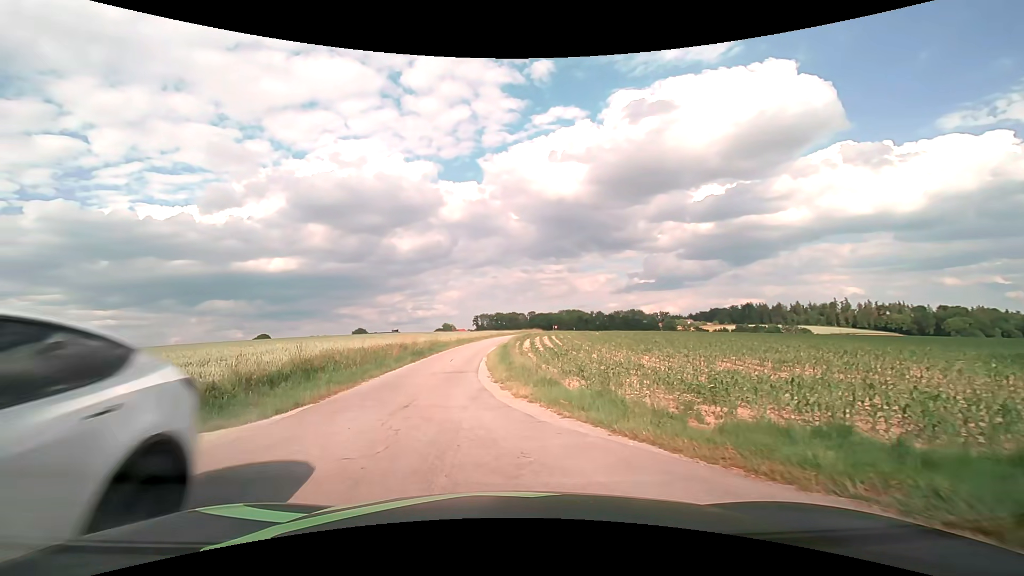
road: unclassified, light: Day
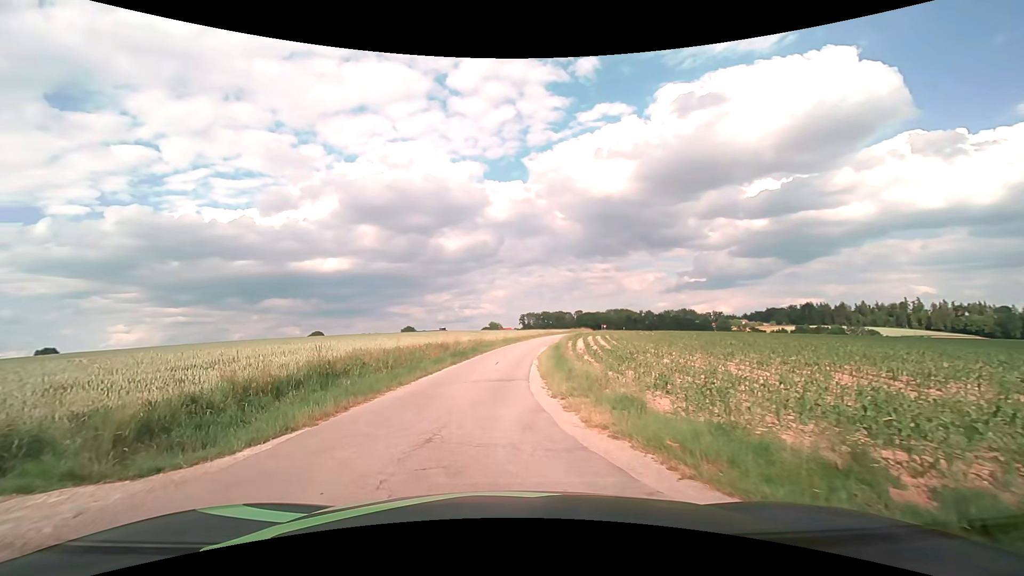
(-0.2, +3.3) m; -6°
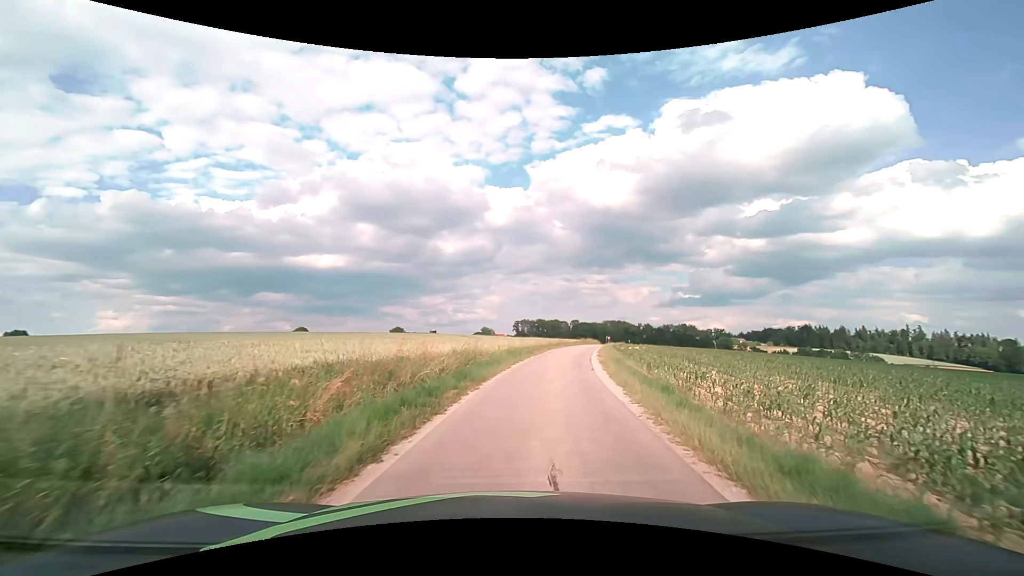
(-1.1, +16.2) m; 0°
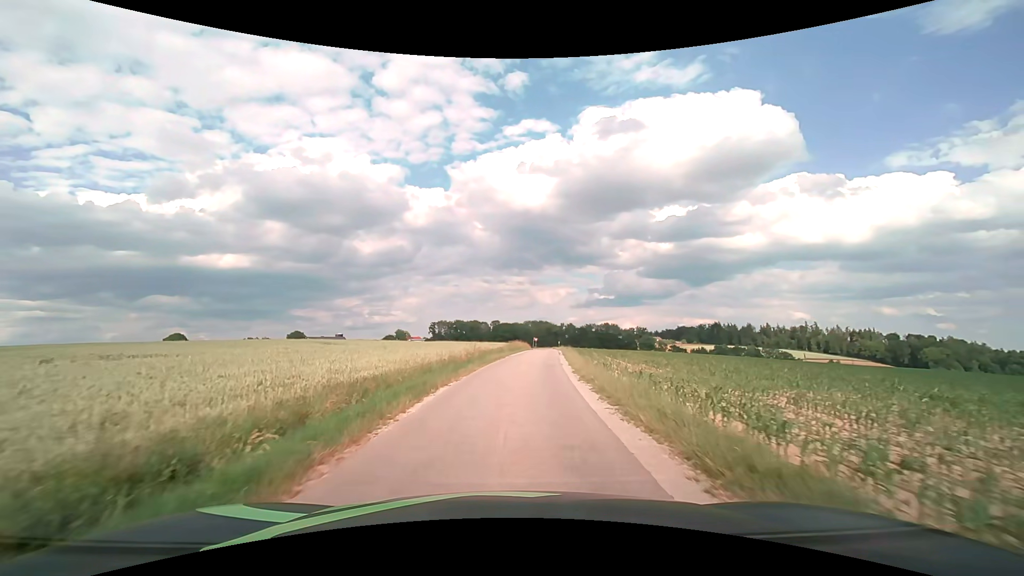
(+3.0, +27.6) m; +9°
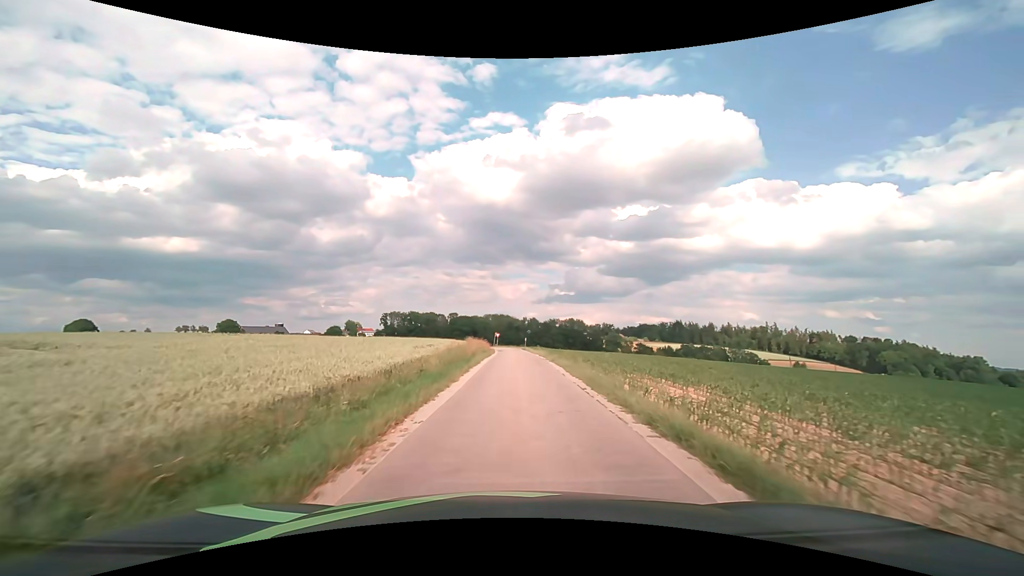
(+0.8, +27.2) m; +4°
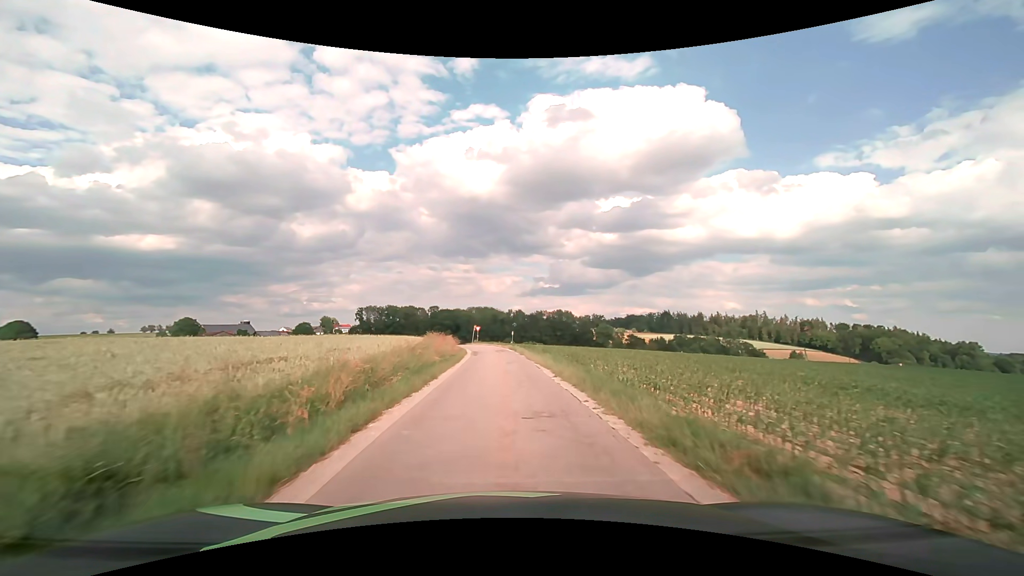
(+0.5, +22.2) m; +2°
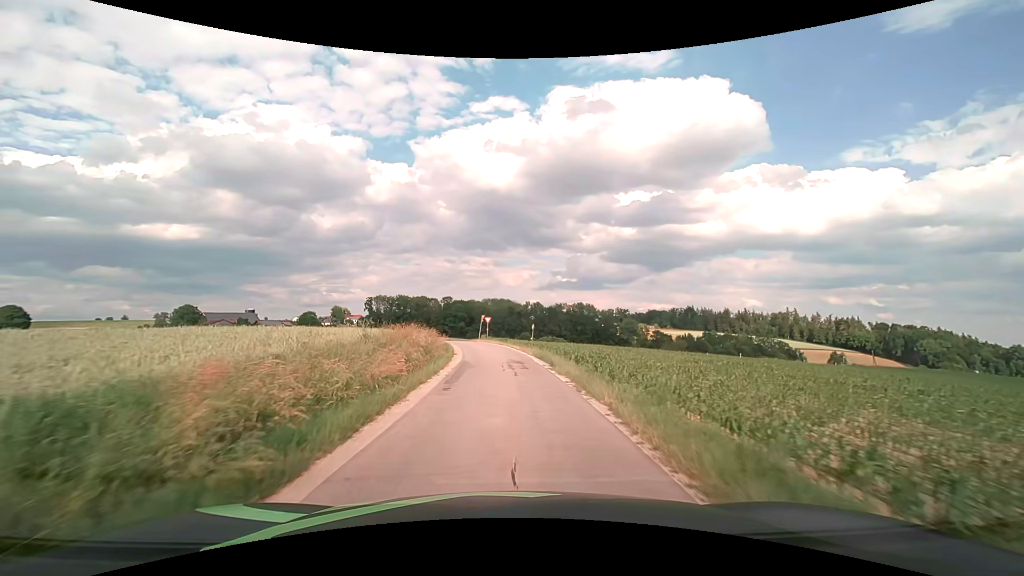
(-0.3, +21.8) m; -2°
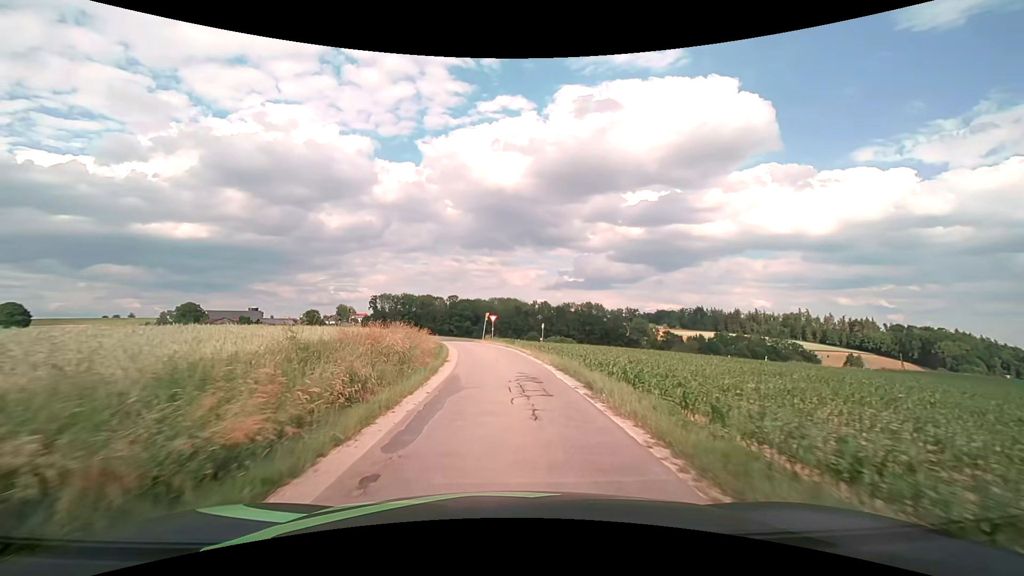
(0.0, +6.7) m; -1°
(0, +10) (-1, +20) (-1, +30) (-3, +40) (-4, +50) (-5, +60) (-1, +68) (+7, +73) (+16, +77) (+25, +82) m
